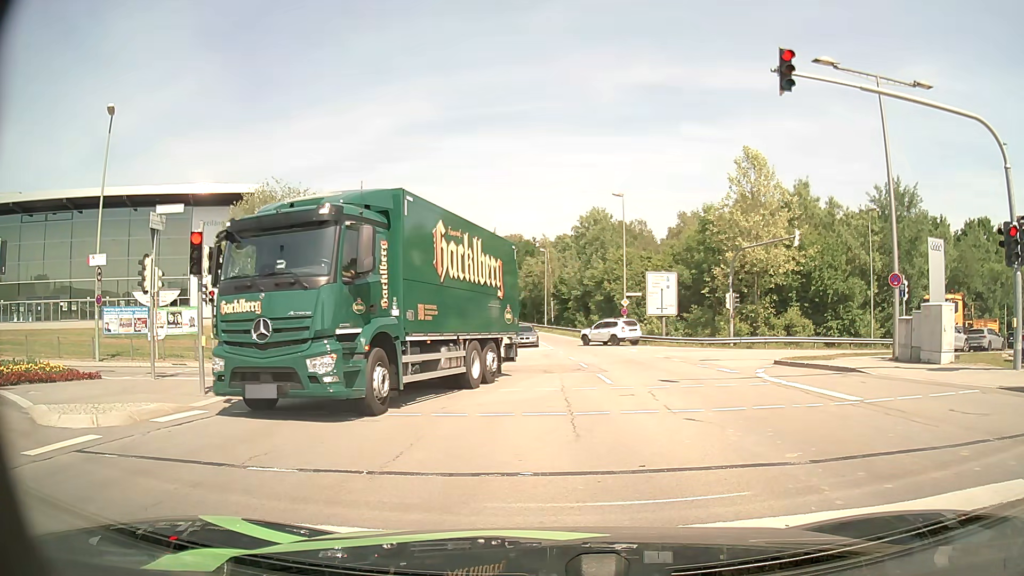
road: secondary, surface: asphalt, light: Day
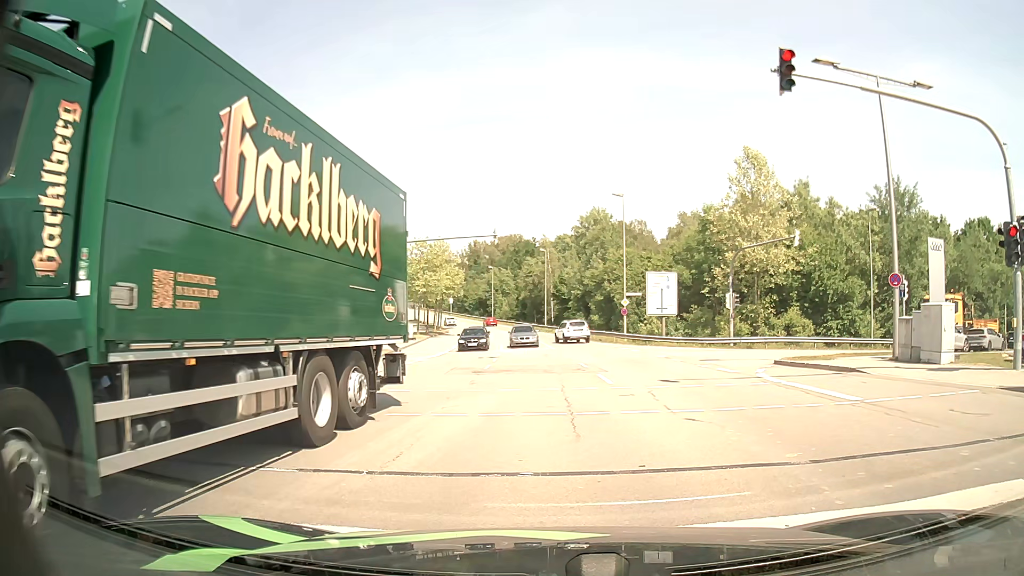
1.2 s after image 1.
(0.0, 0.0) m; 0°
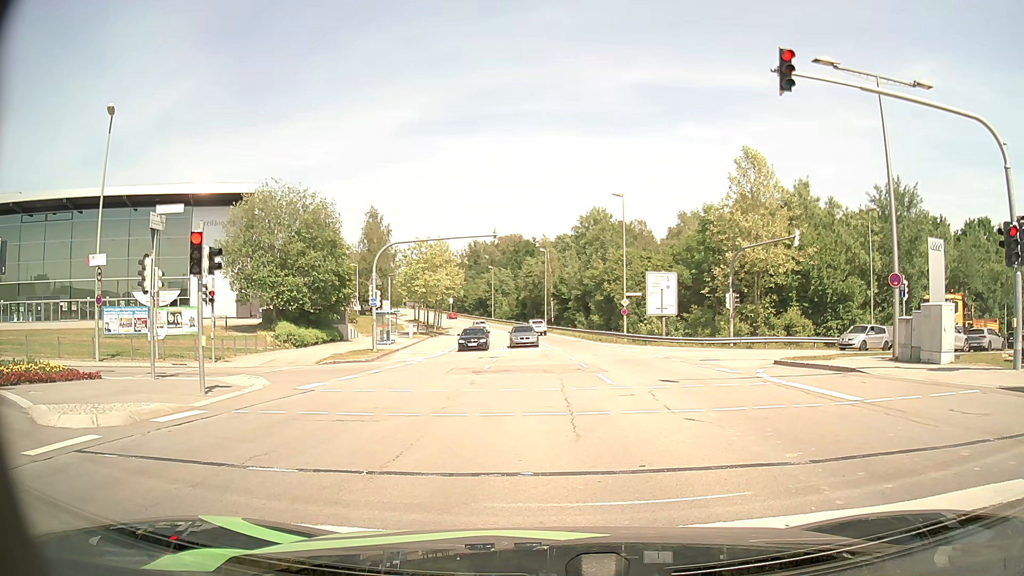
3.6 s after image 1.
(0.0, 0.0) m; 0°
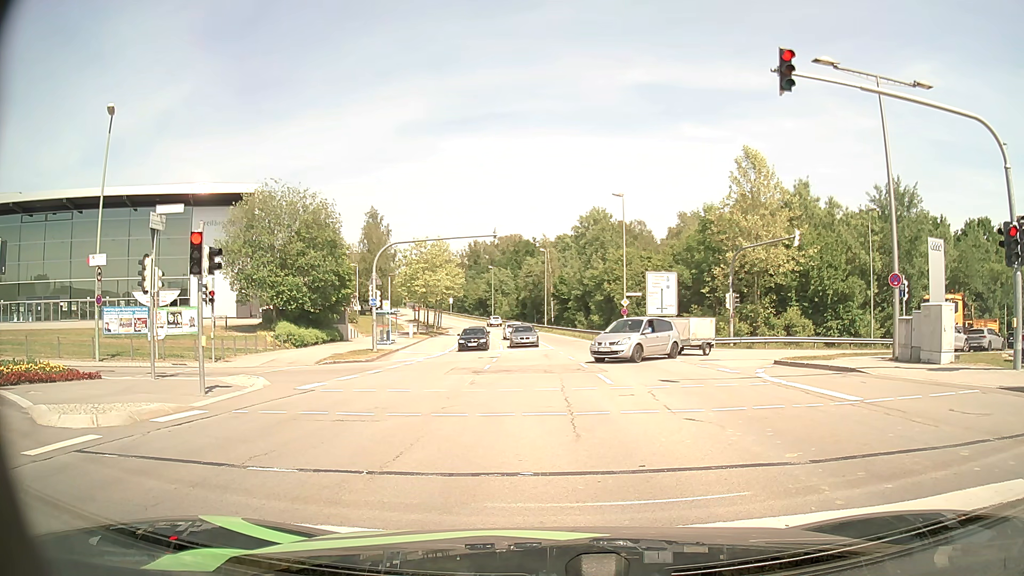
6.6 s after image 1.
(0.0, 0.0) m; 0°
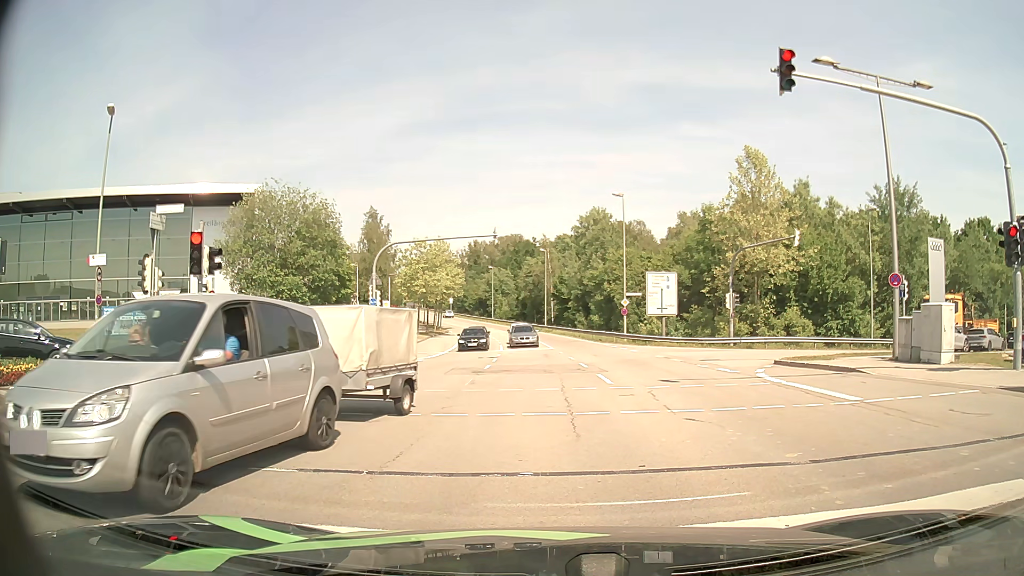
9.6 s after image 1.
(0.0, 0.0) m; 0°
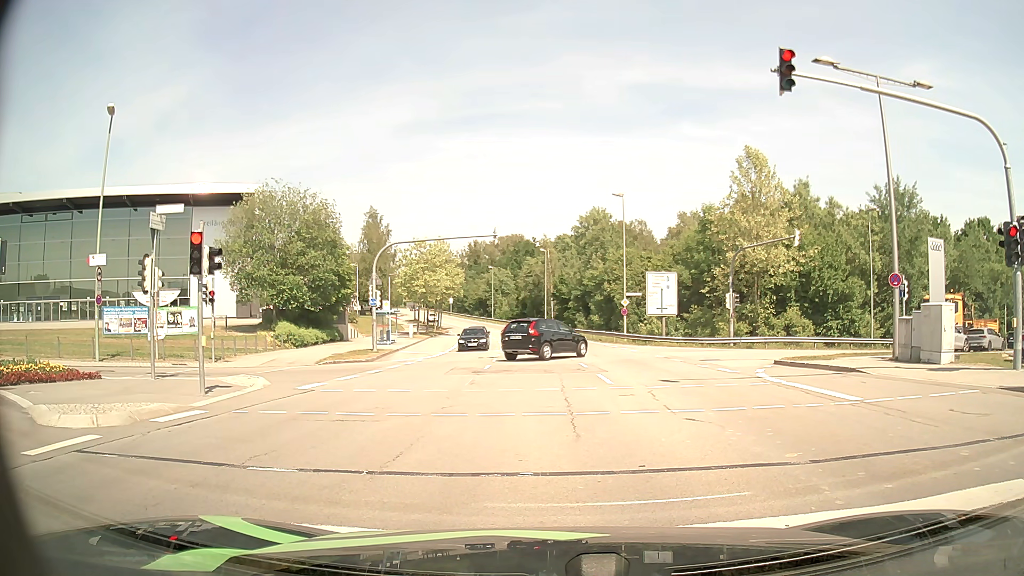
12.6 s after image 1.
(0.0, 0.0) m; 0°
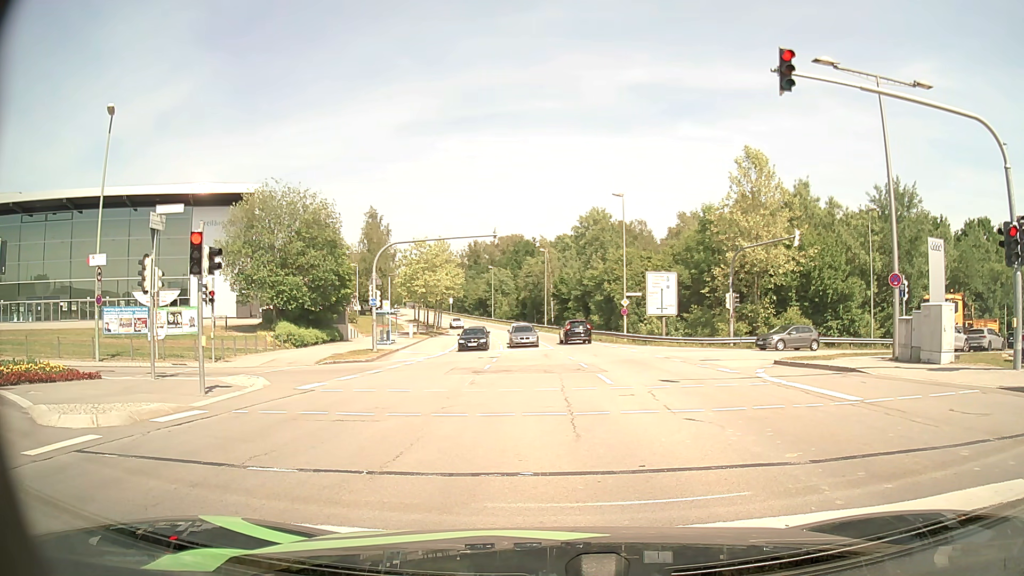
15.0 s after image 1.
(0.0, 0.0) m; 0°
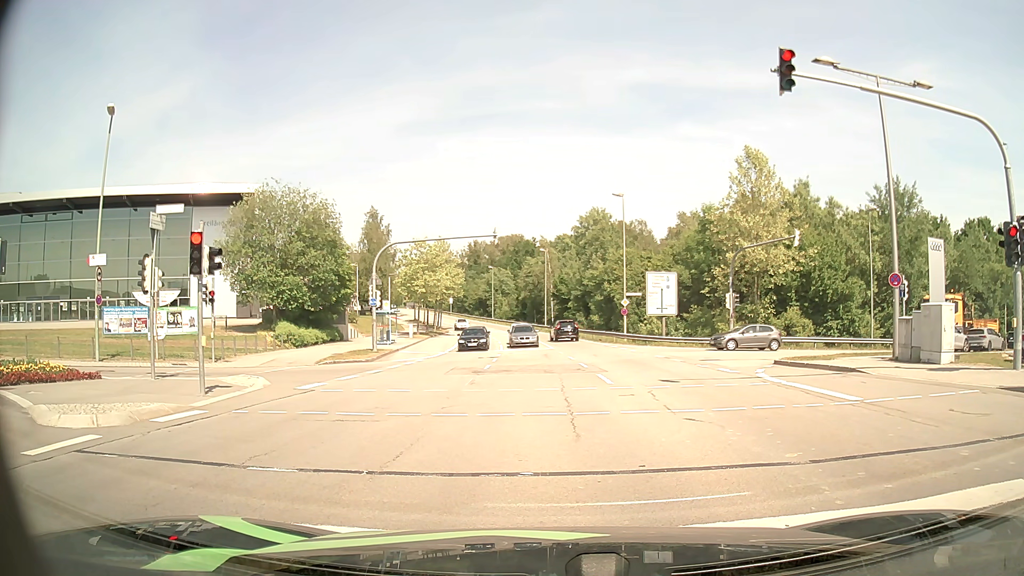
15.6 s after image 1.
(0.0, 0.0) m; 0°
(0, +10) (-1, +20) (-9, +24) (-18, +20) (-27, +15) (-35, +10) (-44, +5) (-53, 0) (-61, -5) (-70, -10) m
